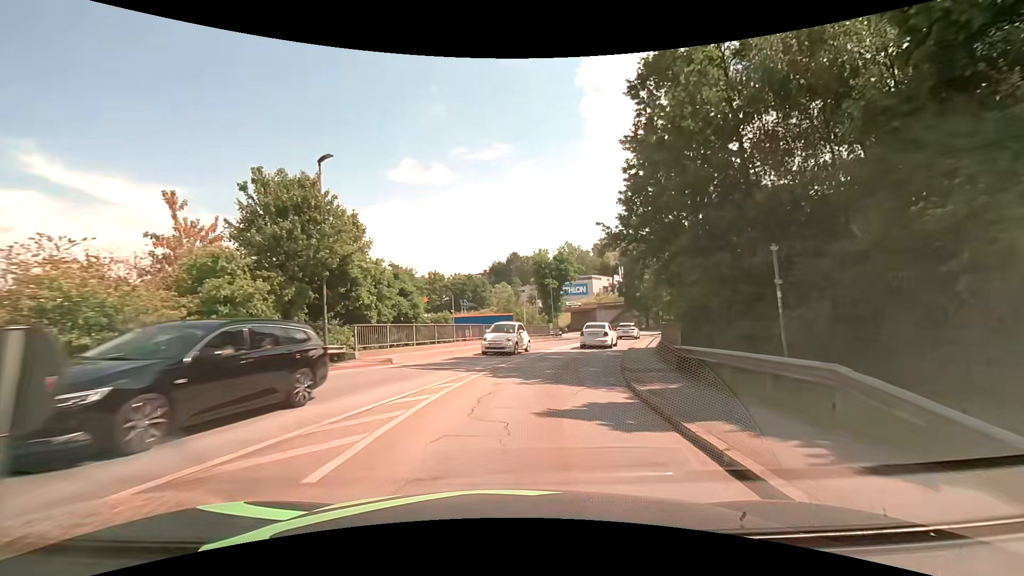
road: tertiary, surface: asphalt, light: Day
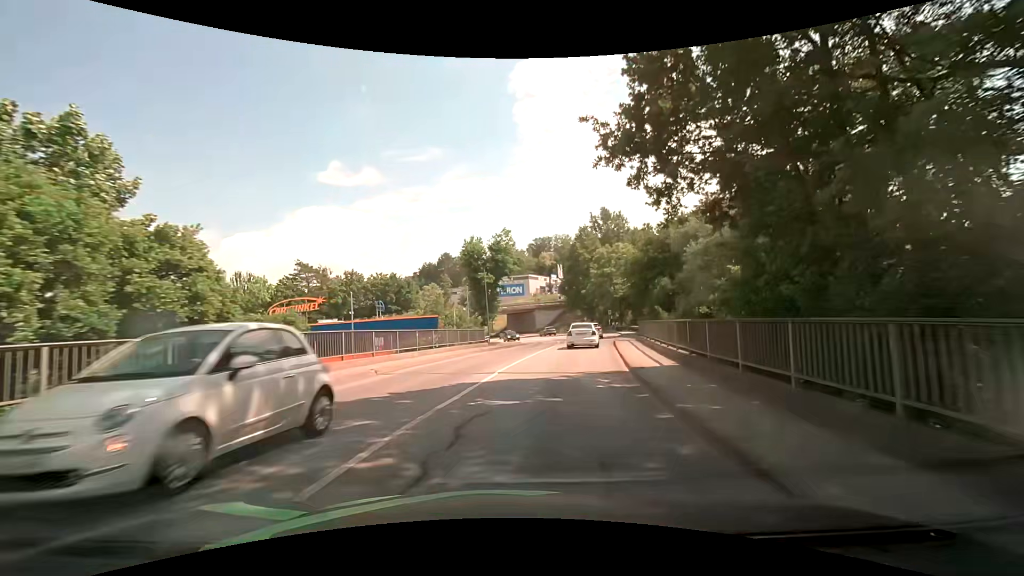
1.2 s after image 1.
(+0.8, +12.6) m; +7°
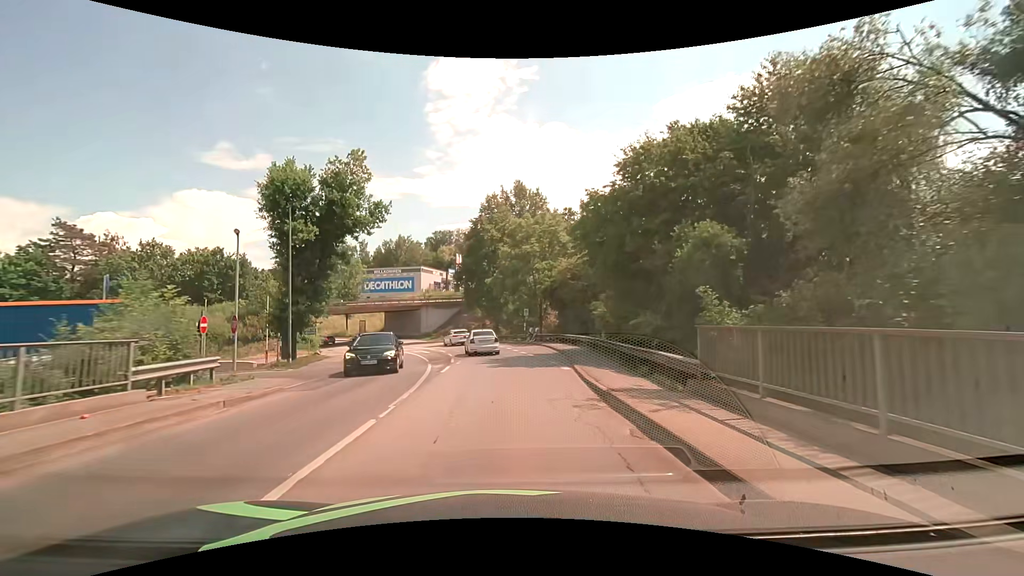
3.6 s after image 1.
(+3.3, +26.1) m; +12°
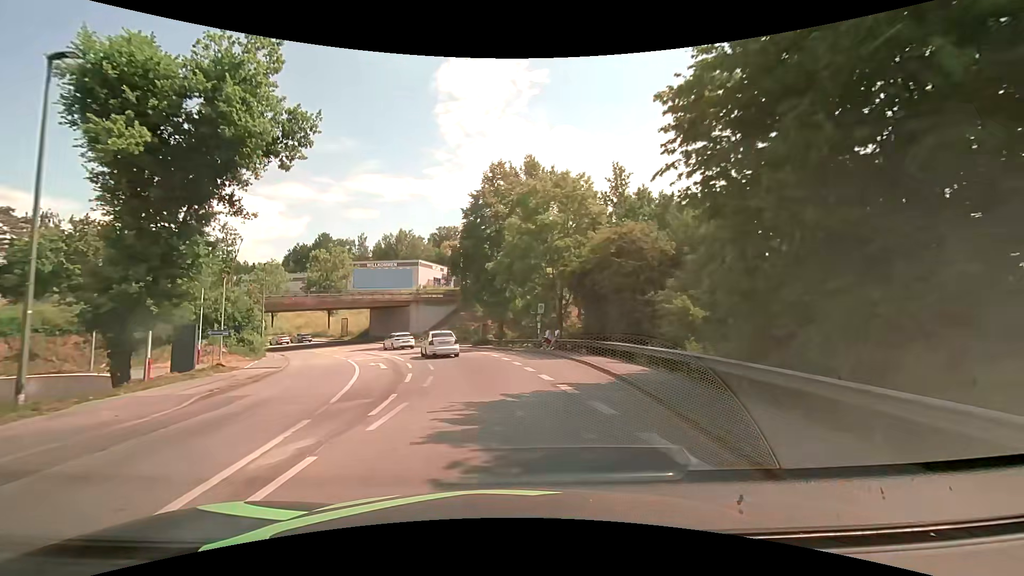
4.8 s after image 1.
(0.0, +14.0) m; -1°
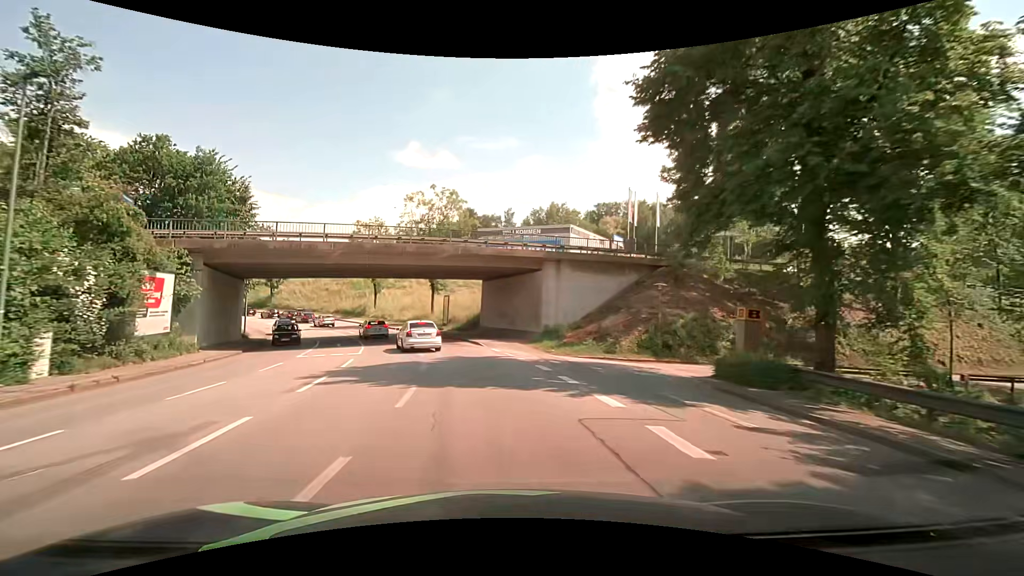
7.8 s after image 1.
(-4.4, +35.0) m; -17°
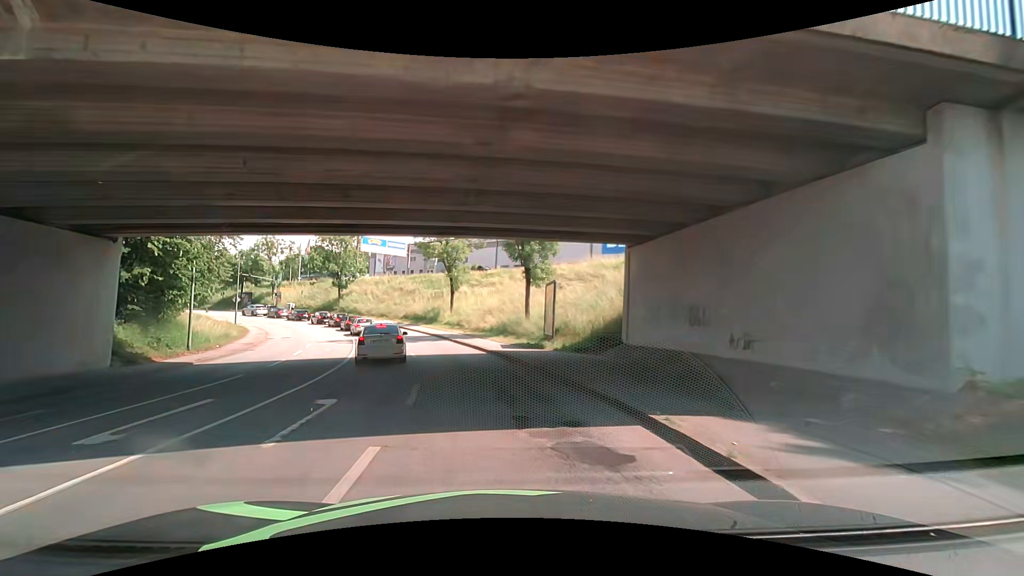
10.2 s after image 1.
(-2.6, +23.4) m; -12°
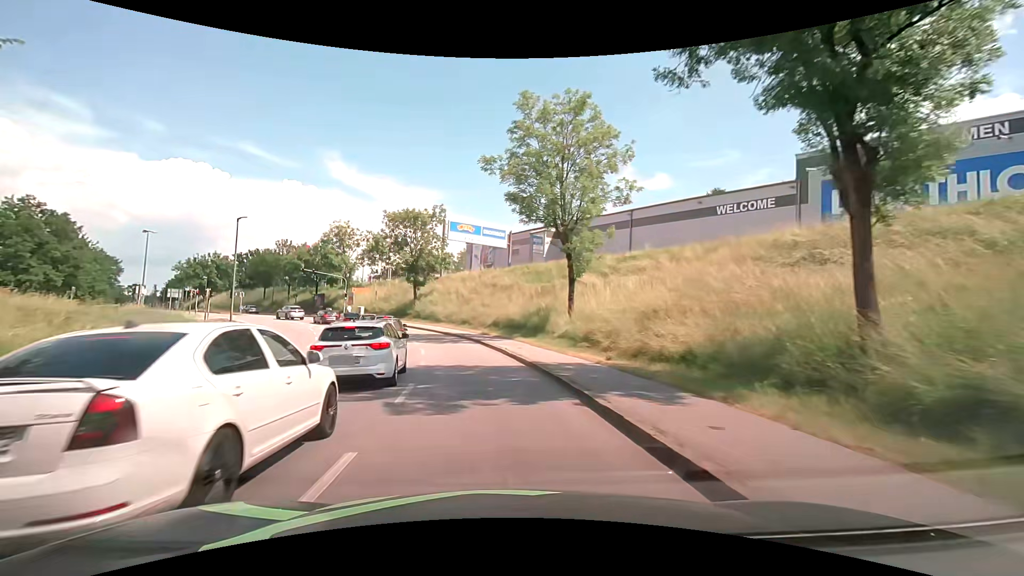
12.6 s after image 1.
(-2.3, +24.8) m; -12°
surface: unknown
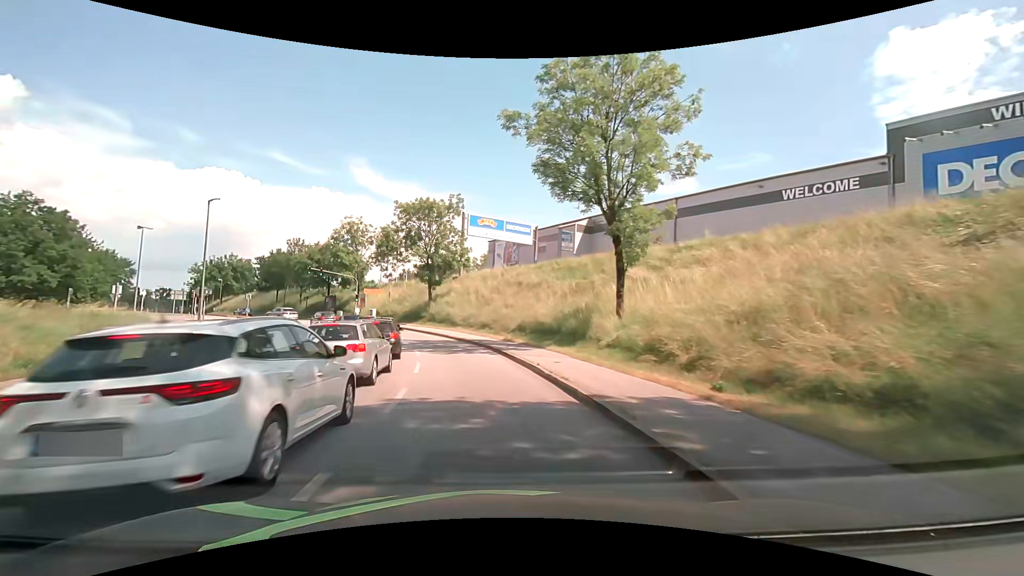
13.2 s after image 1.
(-0.2, +6.9) m; -3°
(0, +10) (-2, +20) (-4, +30) (-8, +39) (-13, +48) (-18, +56) (-24, +64) (-31, +71) (-38, +79) (-45, +86) m
